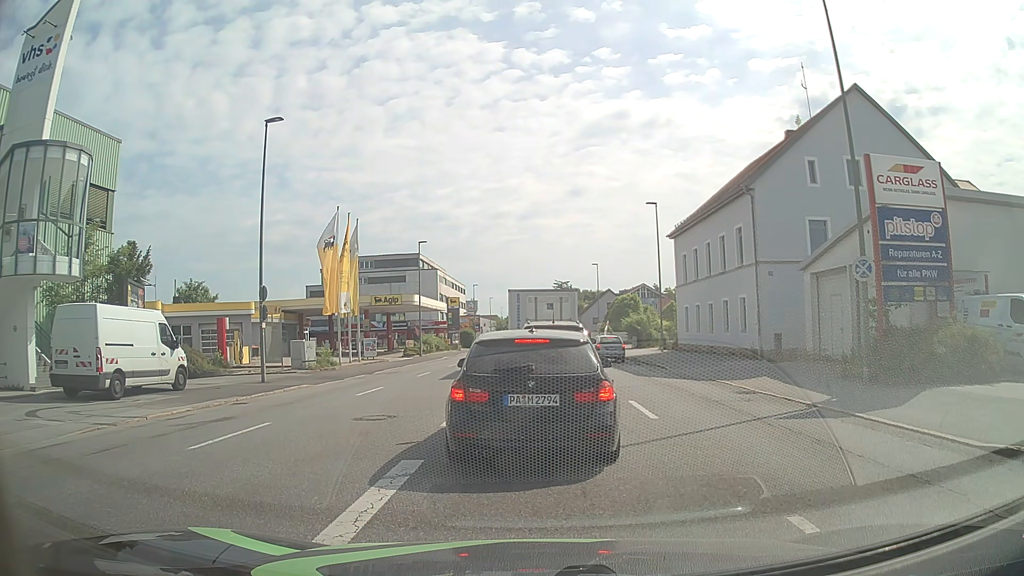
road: tertiary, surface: asphalt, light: Day
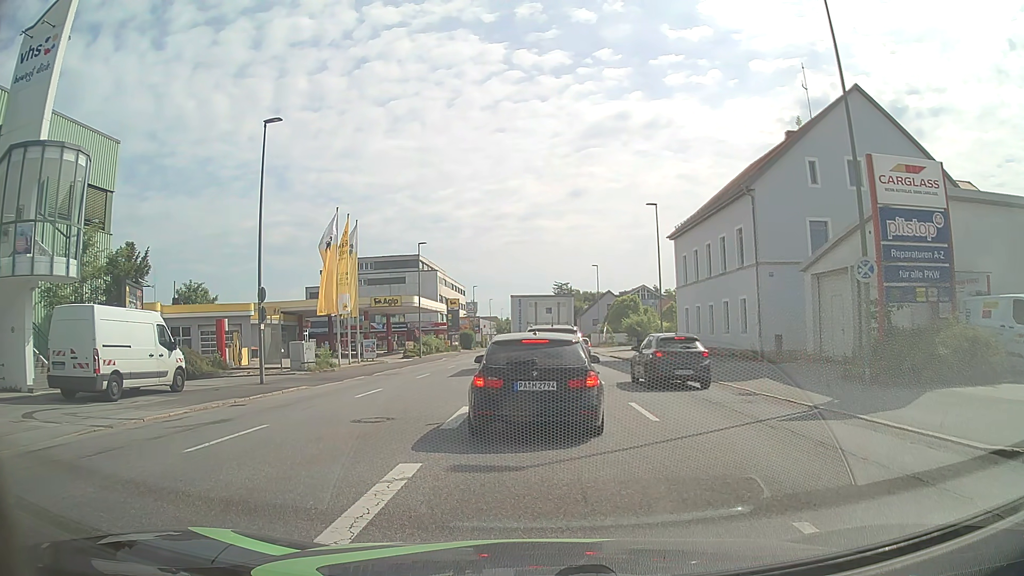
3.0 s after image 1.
(0.0, +0.1) m; 0°
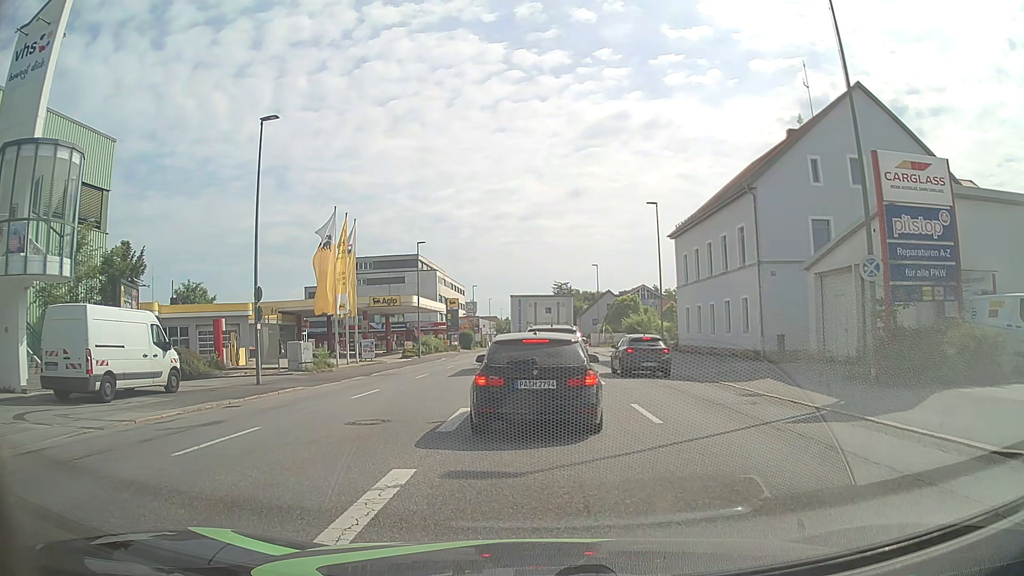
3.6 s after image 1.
(0.0, +0.3) m; 0°
